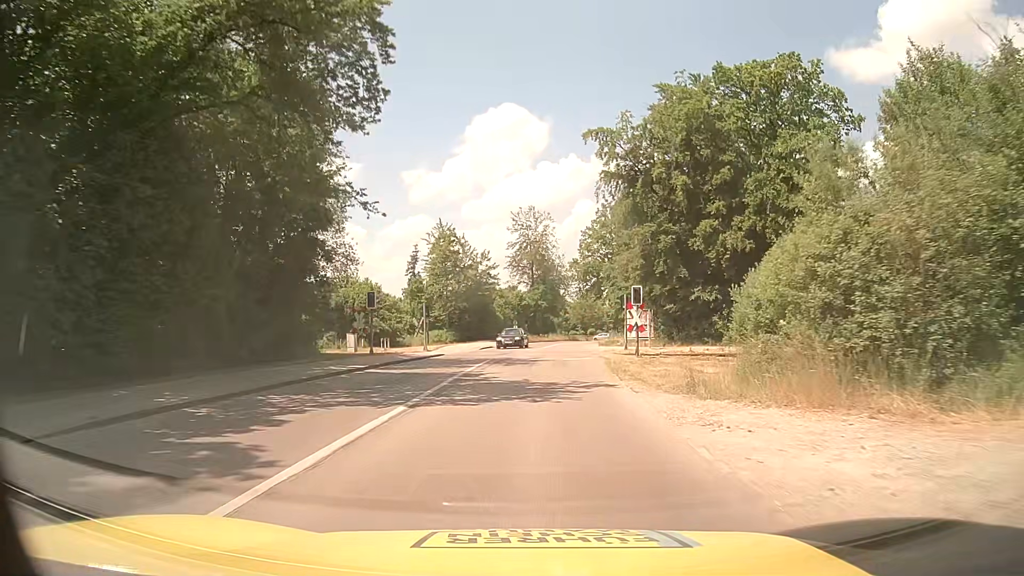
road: tertiary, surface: asphalt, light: Day
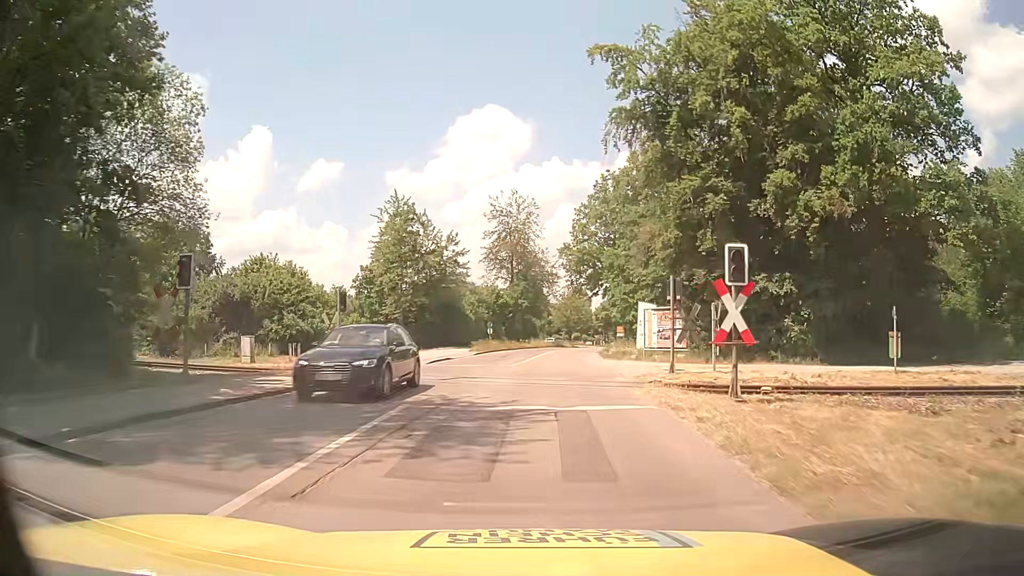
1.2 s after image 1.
(+0.1, +15.5) m; +1°
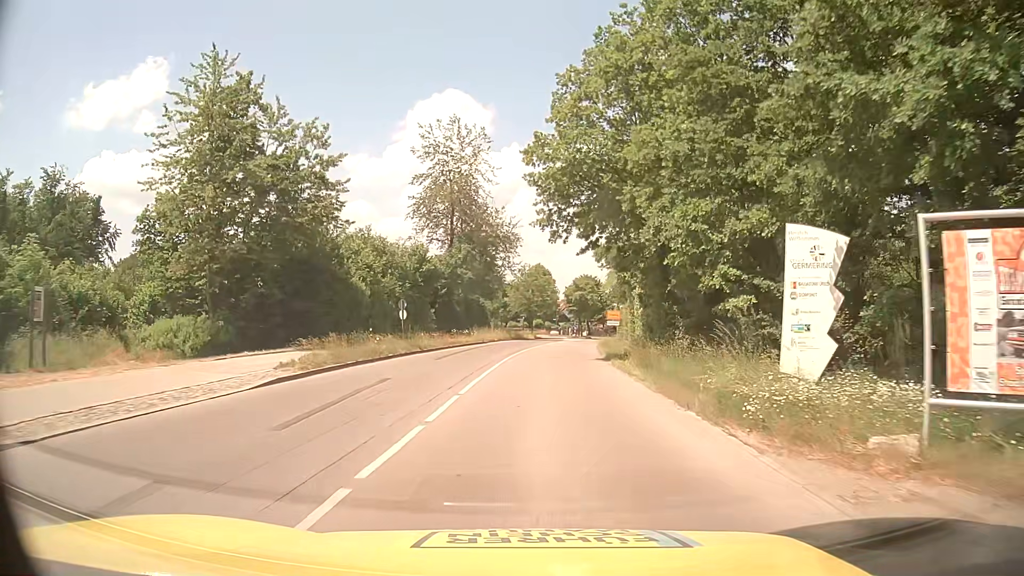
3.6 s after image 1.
(+1.2, +28.8) m; +4°
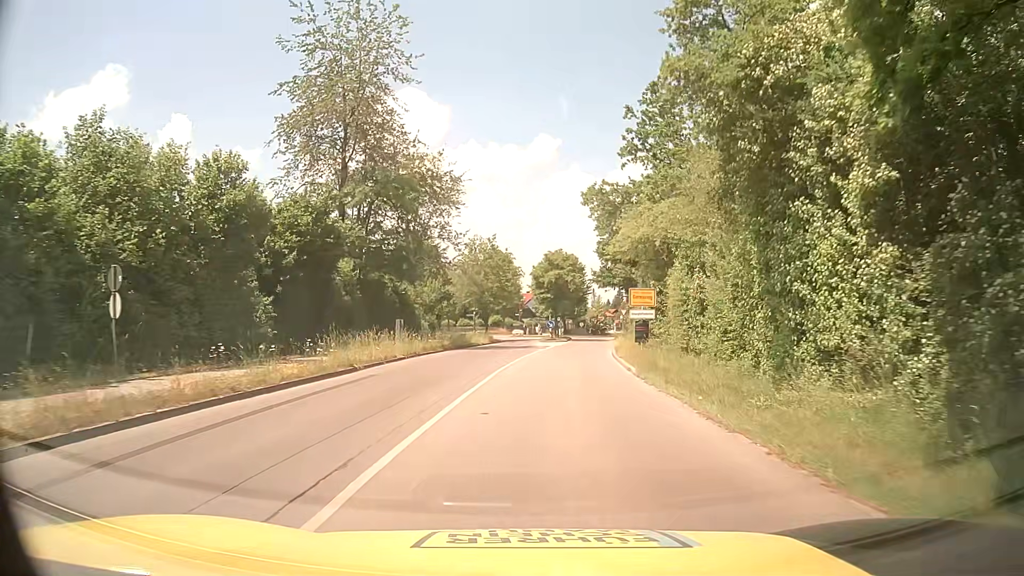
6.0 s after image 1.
(+0.8, +27.7) m; +3°
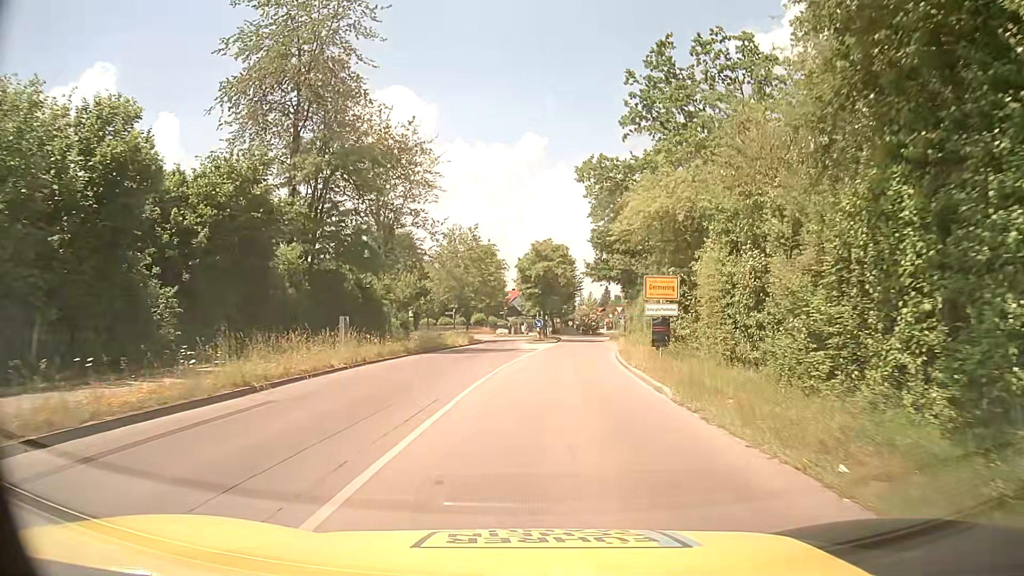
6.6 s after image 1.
(+0.1, +6.4) m; +1°
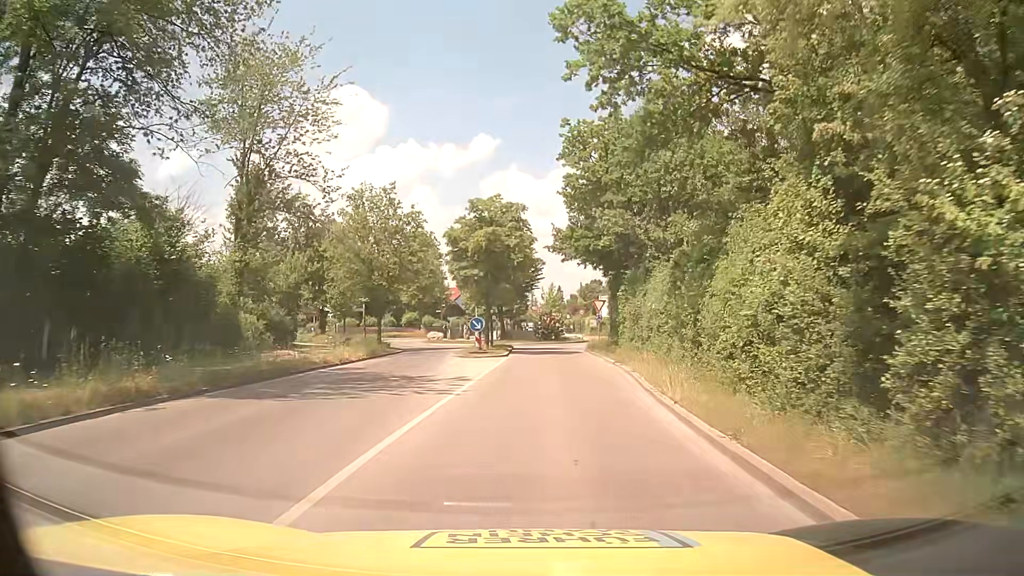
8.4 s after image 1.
(+0.6, +18.2) m; +4°
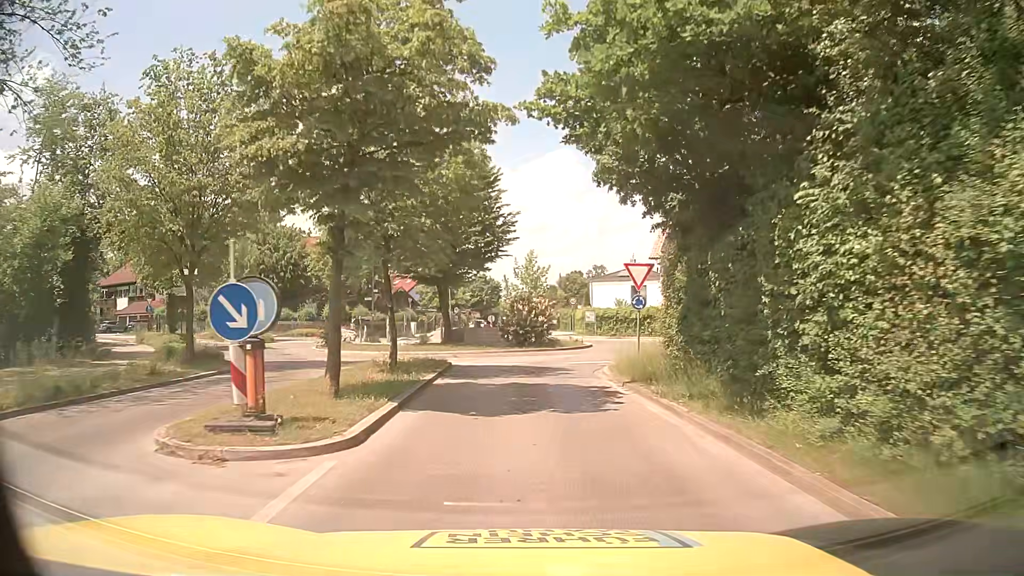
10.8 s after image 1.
(+0.6, +21.8) m; +2°
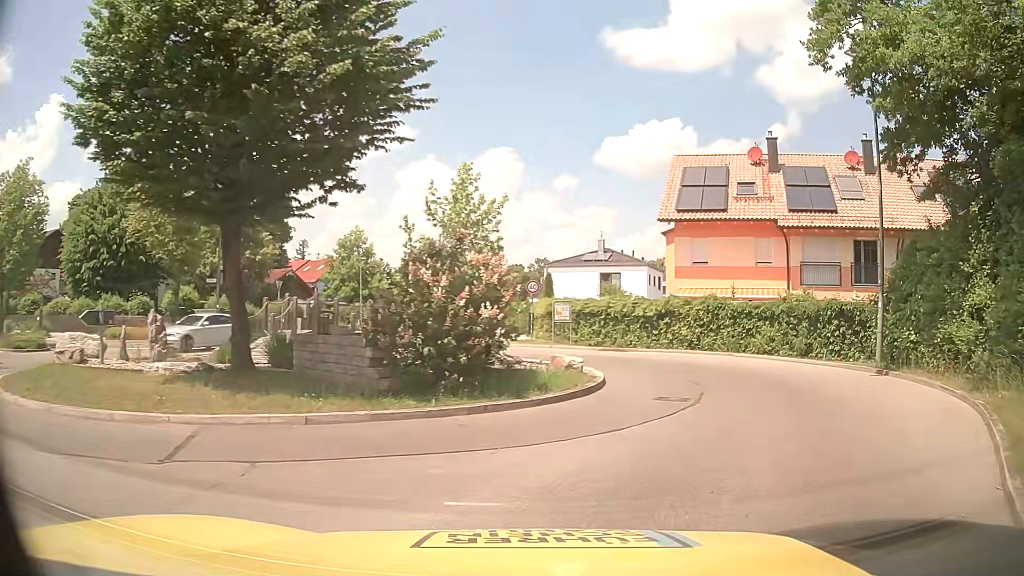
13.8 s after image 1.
(+0.2, +18.9) m; +4°
(+3, +9) (+4, +19) (-3, +26) (-13, +27) (-23, +28) (-32, +31) (-42, +34) (-51, +38) (-61, +40) (-70, +44) m
